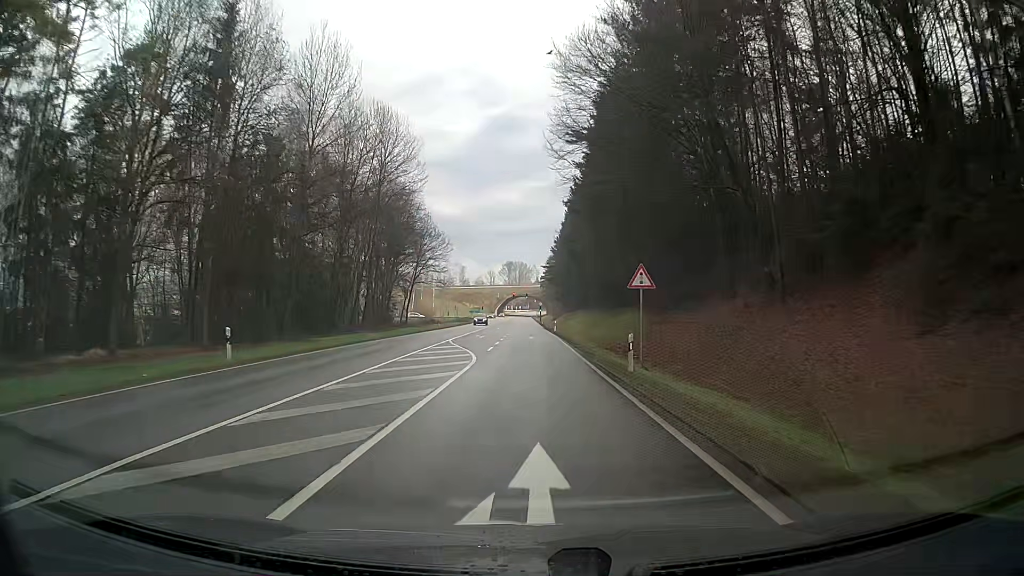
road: secondary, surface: asphalt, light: Day
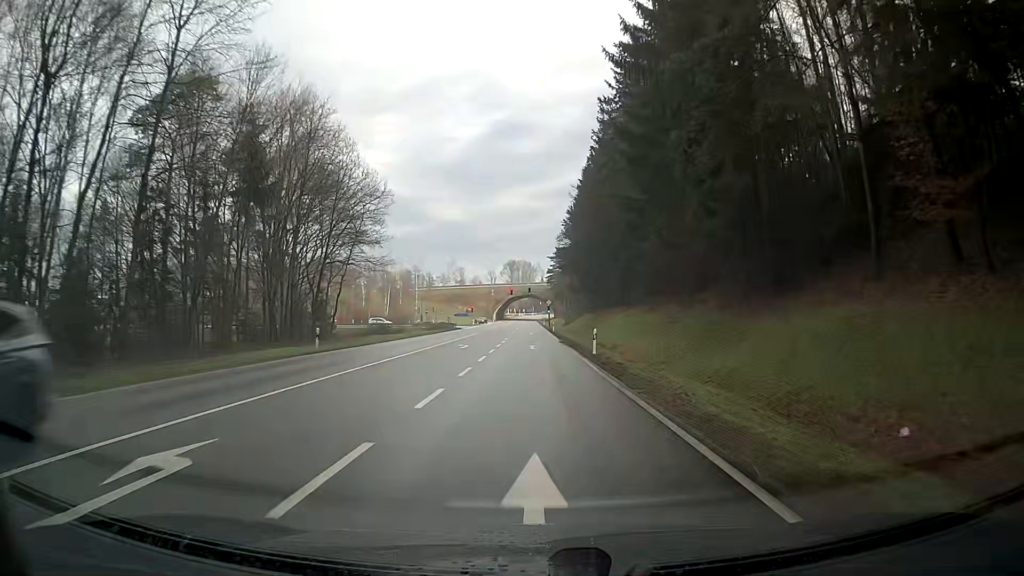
(-0.1, +40.7) m; -1°
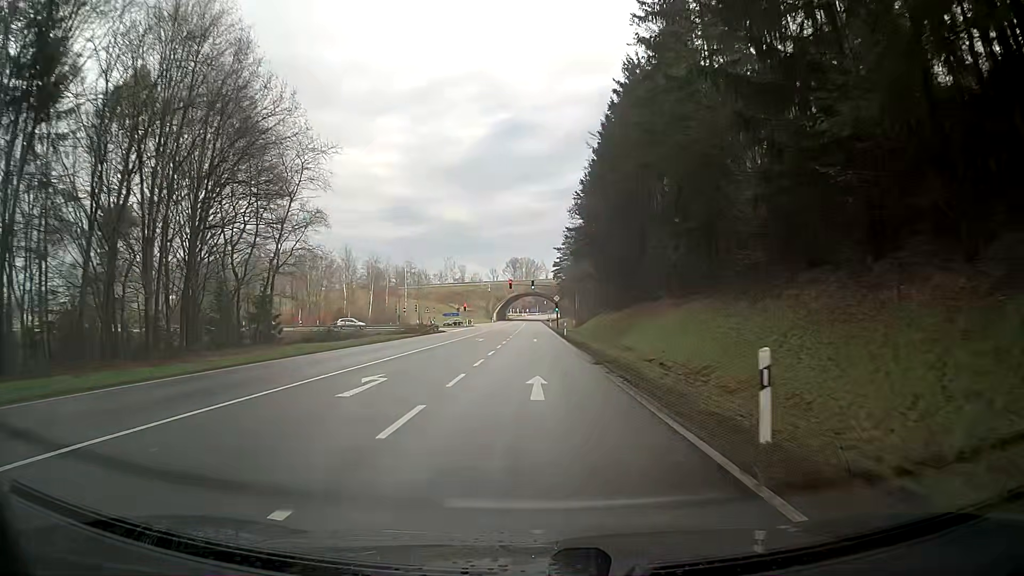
(-0.1, +20.7) m; 0°
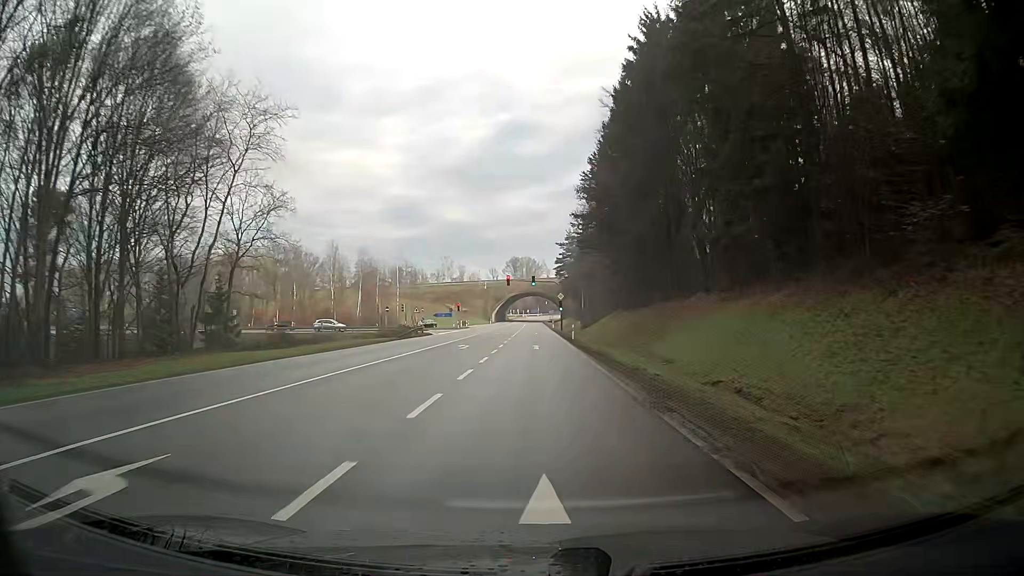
(0.0, +10.4) m; 0°
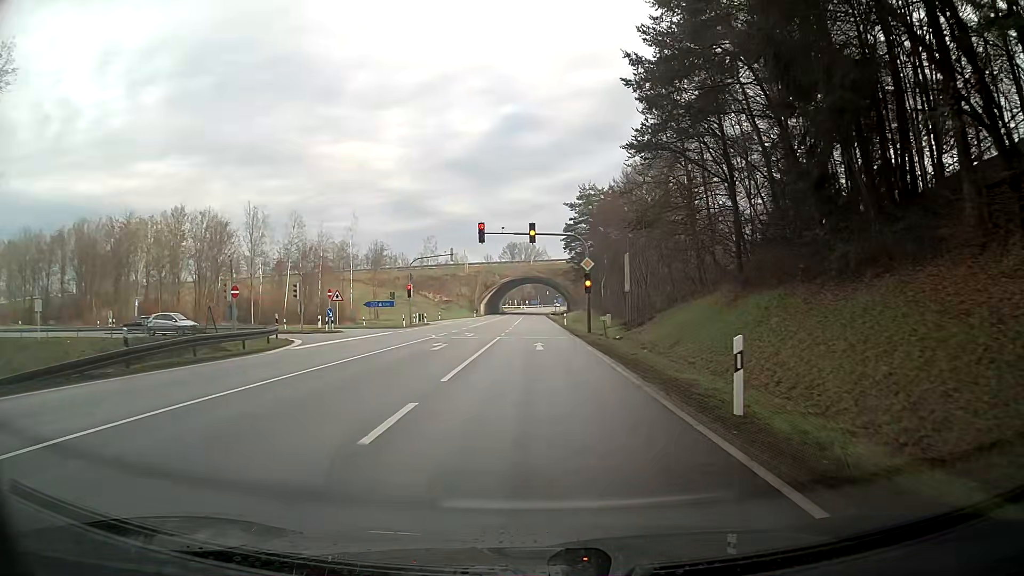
(0.0, +37.7) m; 0°
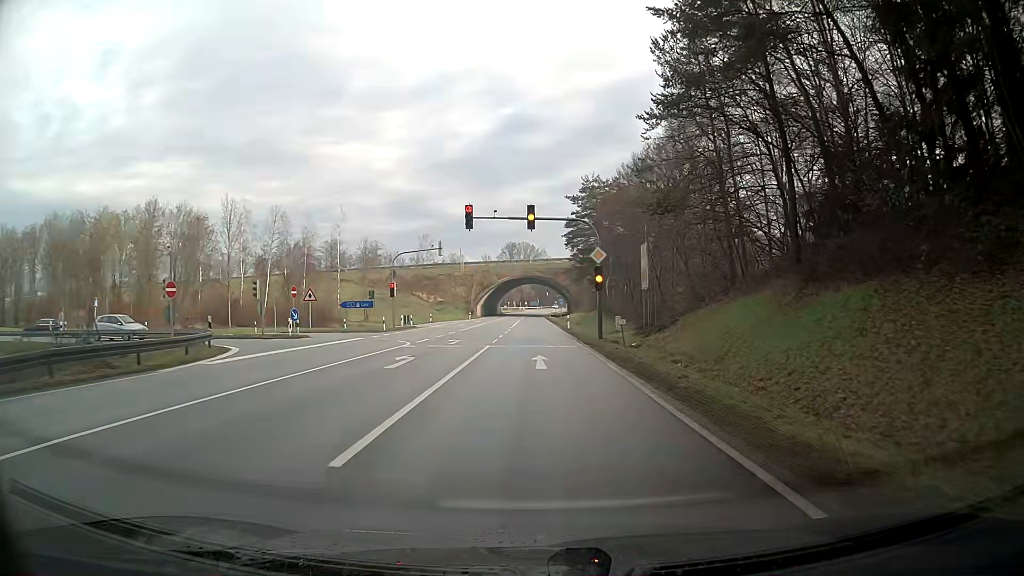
(0.0, +6.6) m; 0°
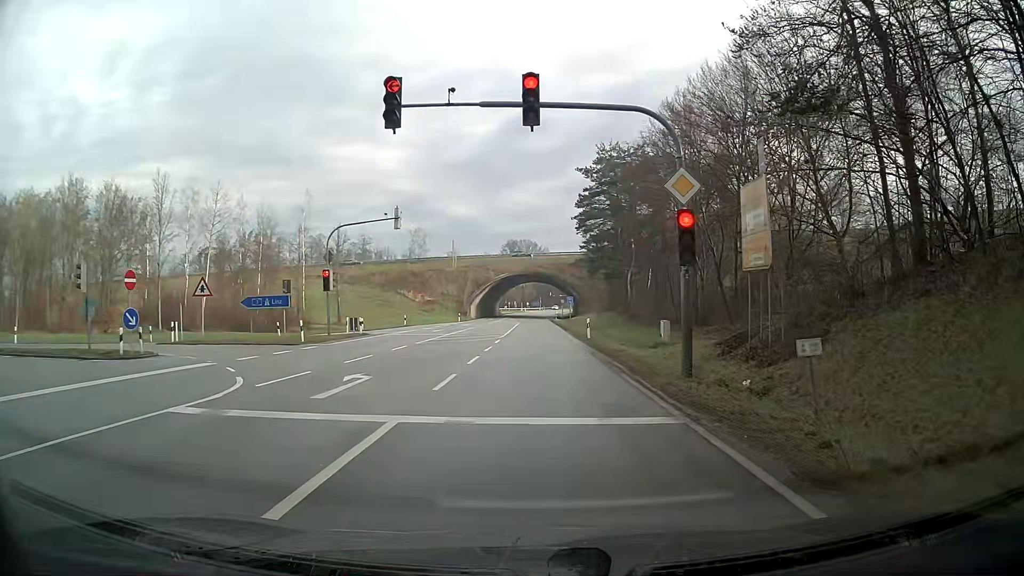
(0.0, +16.7) m; 0°
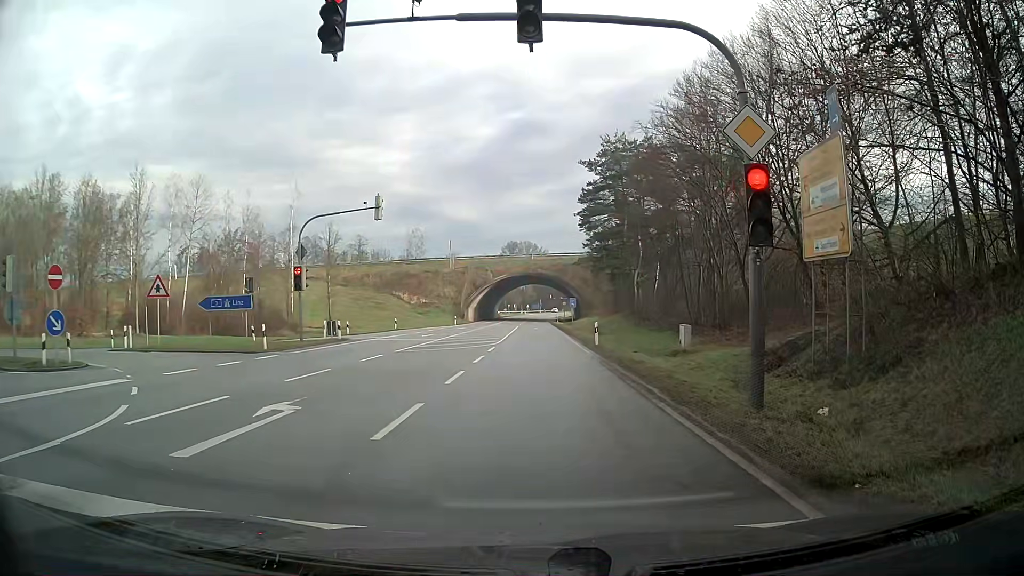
(0.0, +4.0) m; +1°
(0, +10) (-1, +20) (-1, +30) (-1, +40) (-2, +50) (-2, +60) (-2, +70) (-3, +80) (-3, +90) (-3, +100) m
